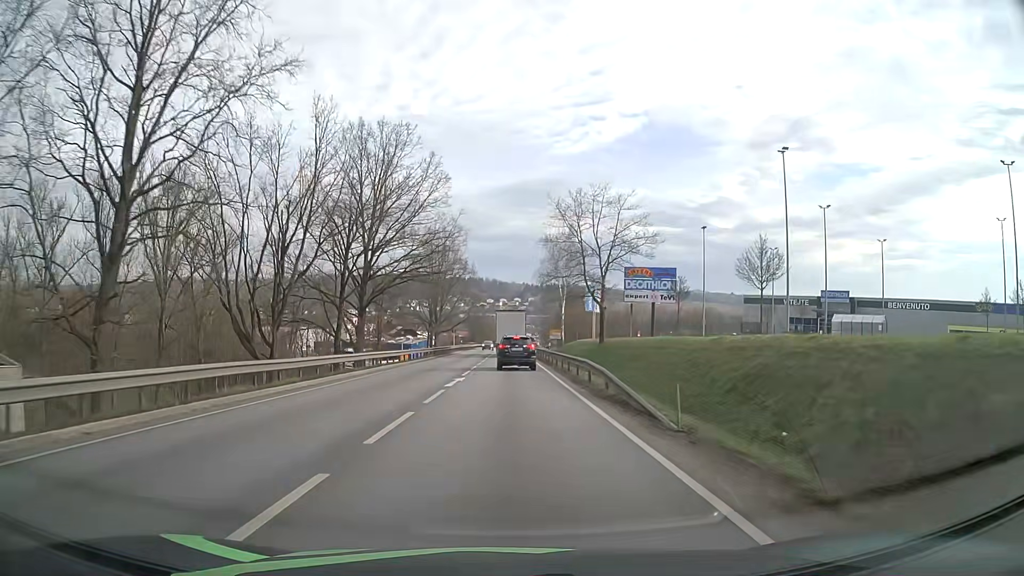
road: primary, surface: asphalt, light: Day
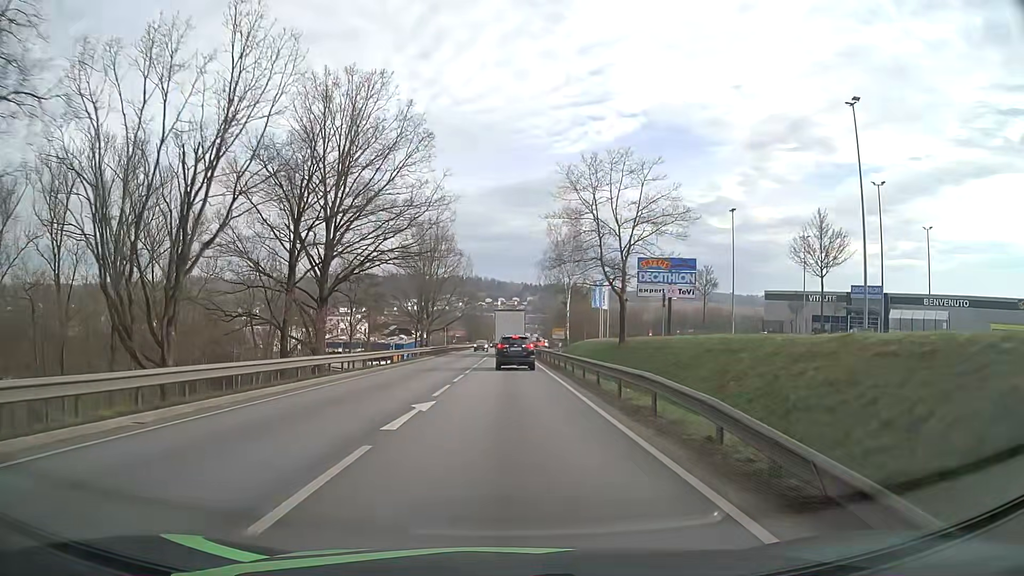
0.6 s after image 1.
(0.0, +10.2) m; 0°
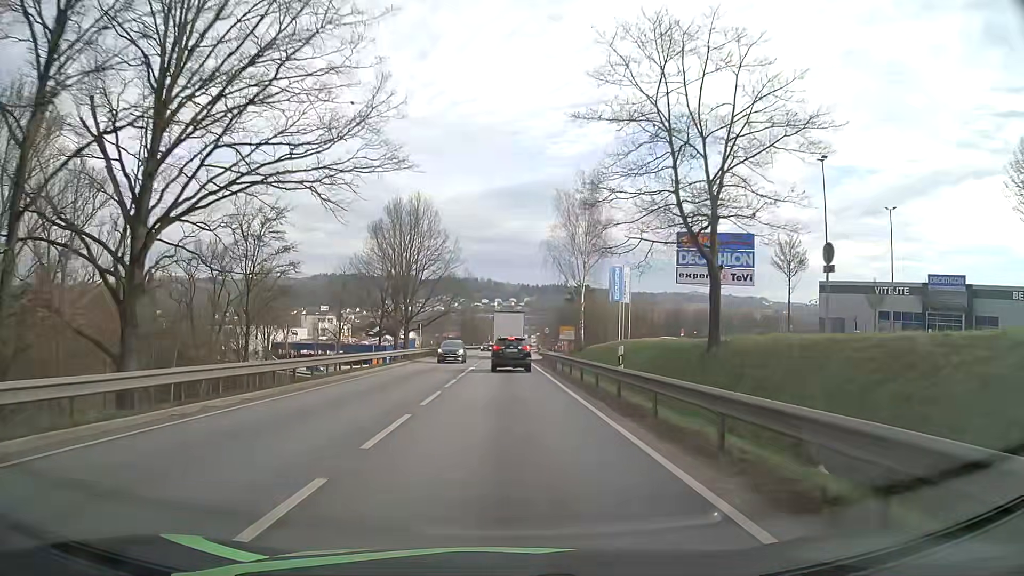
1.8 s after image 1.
(0.0, +20.2) m; 0°
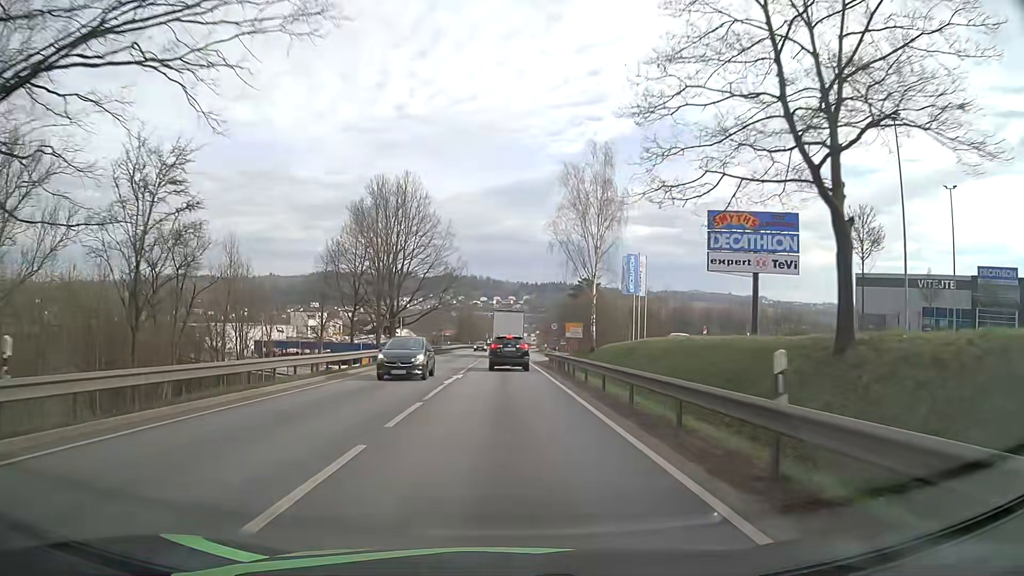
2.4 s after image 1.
(0.0, +9.9) m; 0°
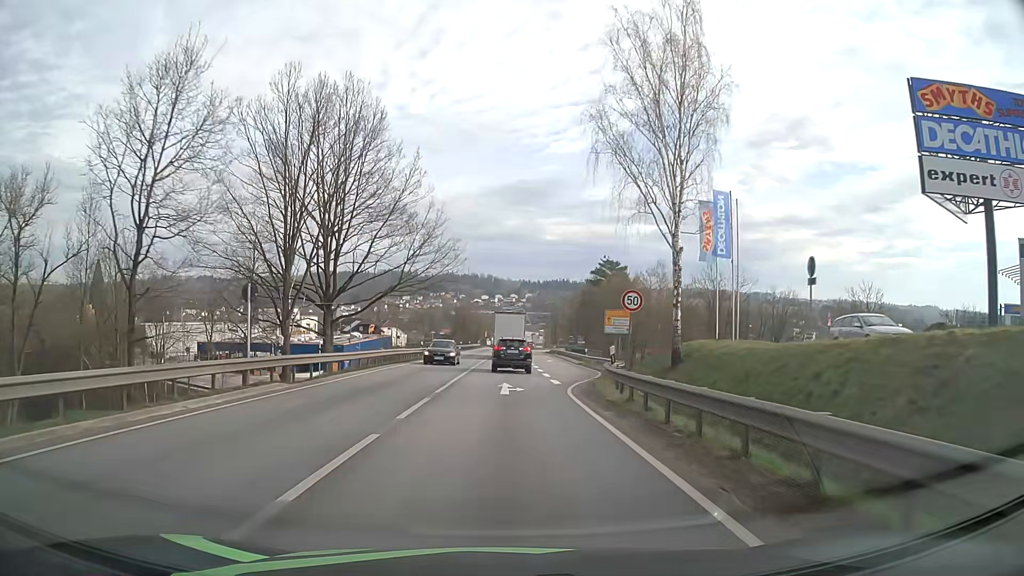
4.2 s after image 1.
(0.0, +28.6) m; 0°
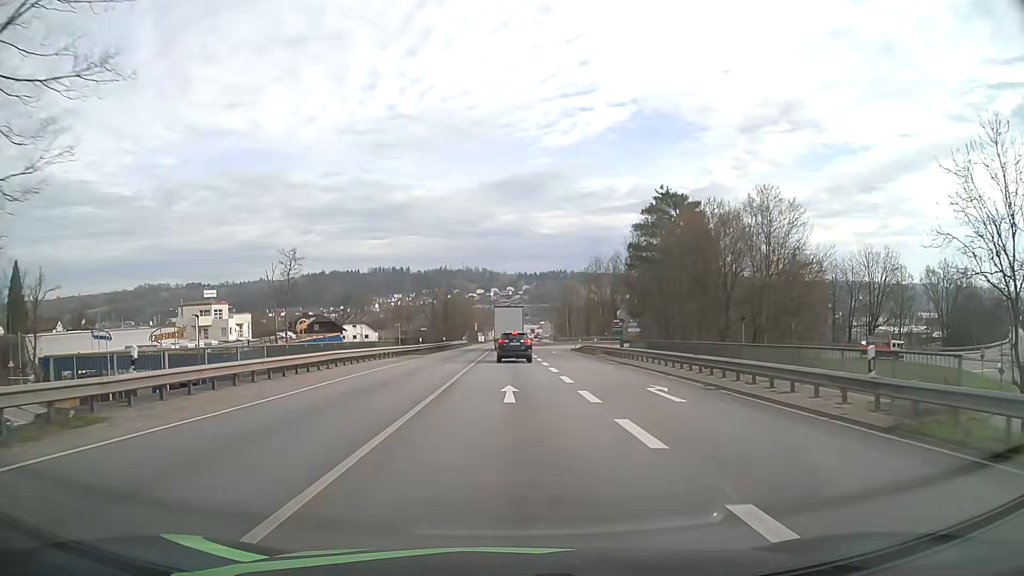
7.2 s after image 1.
(0.0, +44.3) m; 0°
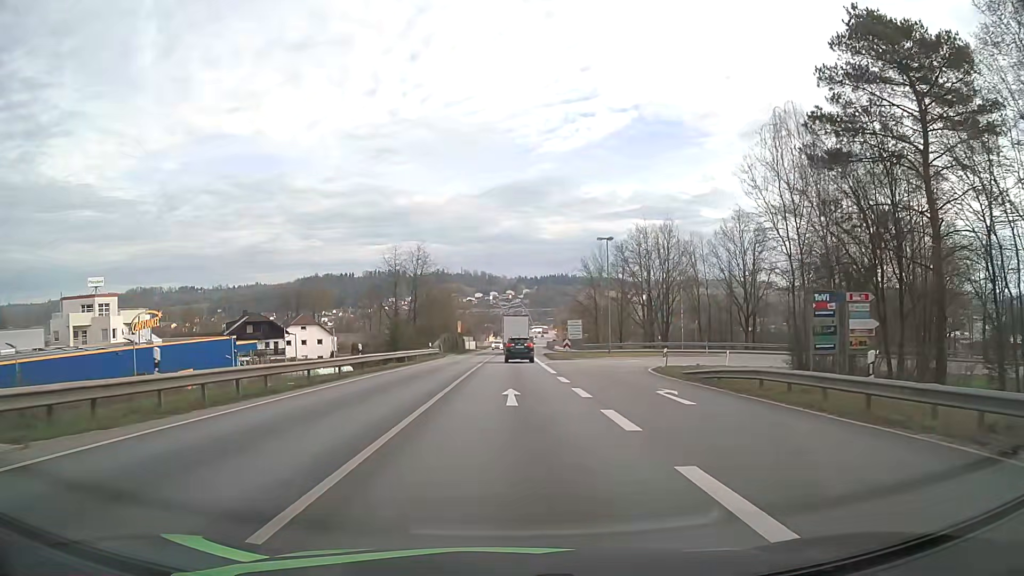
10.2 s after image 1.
(+0.2, +40.3) m; 0°
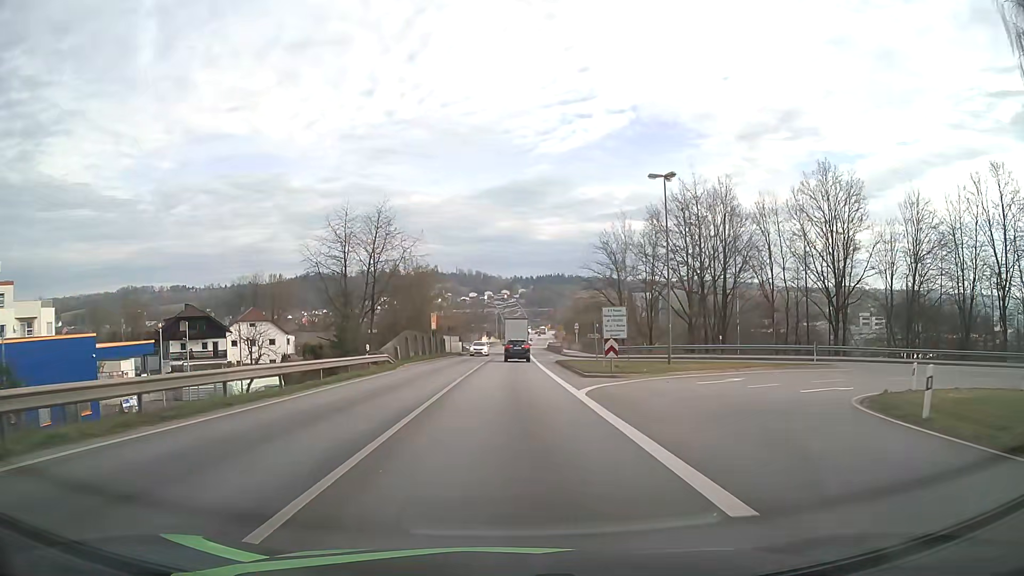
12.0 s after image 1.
(+0.1, +23.0) m; 0°
(0, +10) (0, +20) (0, +30) (0, +40) (+1, +50) (+1, +60) (+1, +70) (+1, +80) (+2, +90) (+2, +100) m
